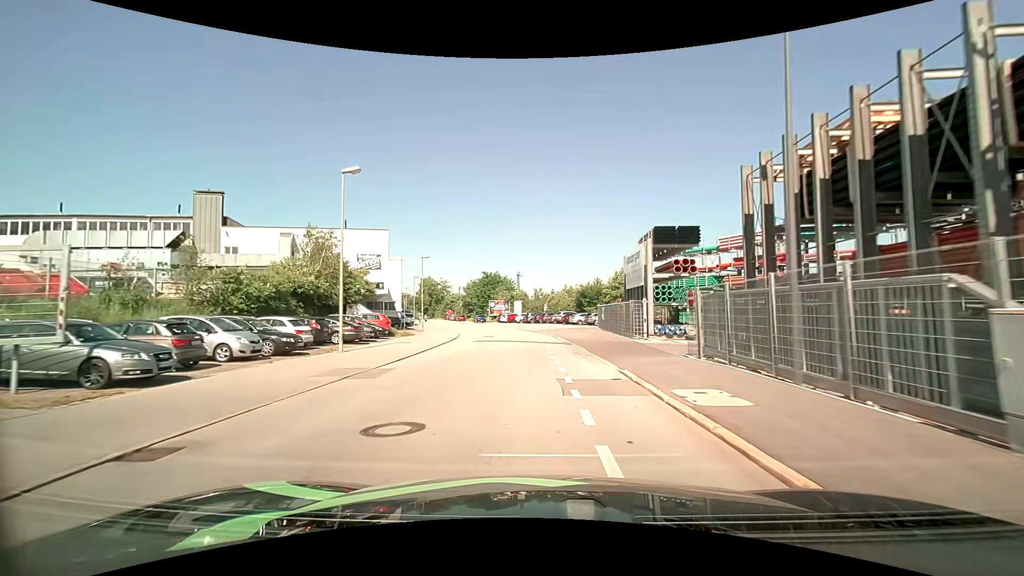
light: Day
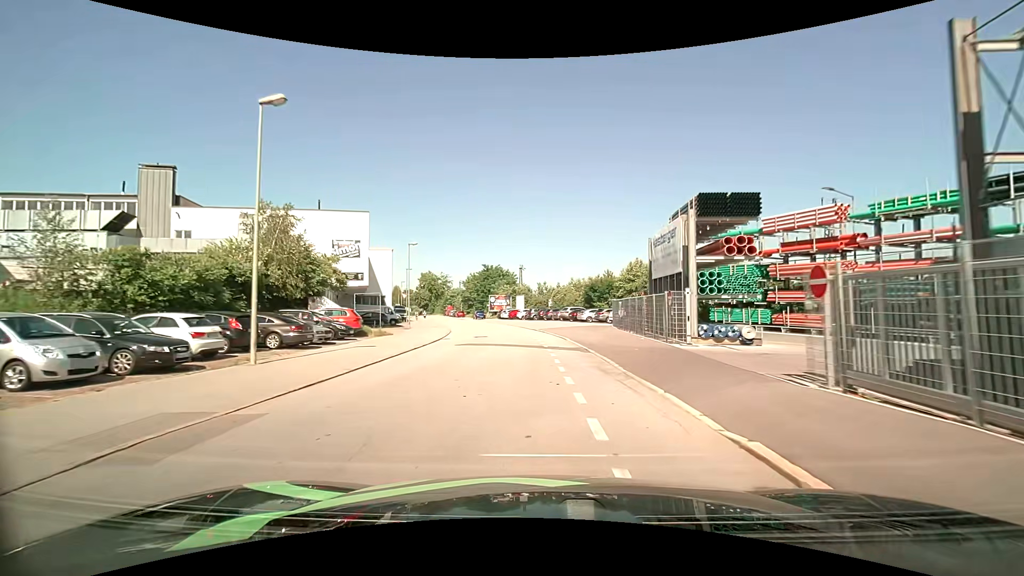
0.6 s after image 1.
(0.0, +6.9) m; 0°
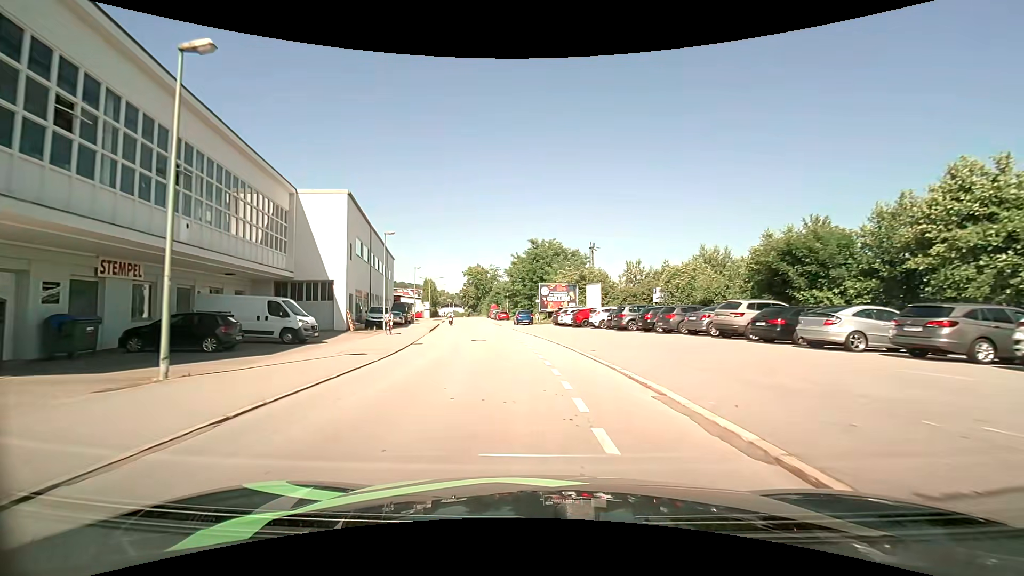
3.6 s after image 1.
(-2.0, +34.7) m; -7°
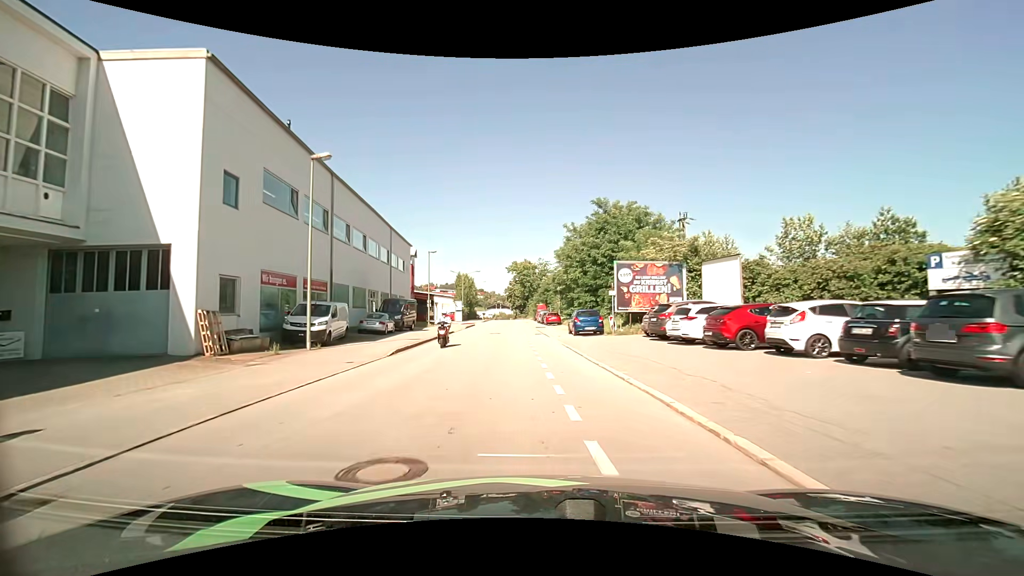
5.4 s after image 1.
(-1.1, +20.8) m; -6°
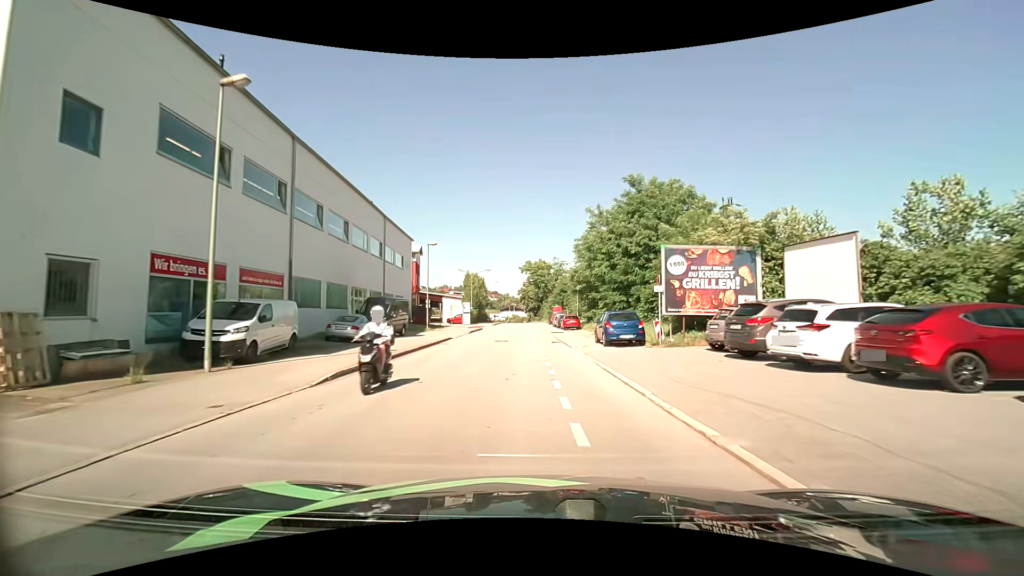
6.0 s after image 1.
(-0.1, +7.1) m; -2°
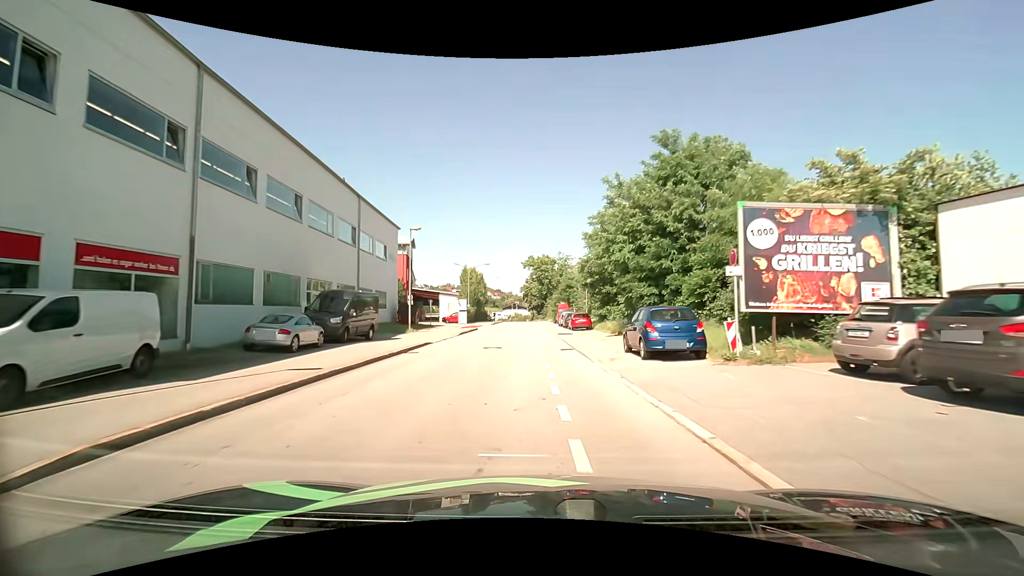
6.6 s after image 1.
(0.0, +7.1) m; 0°
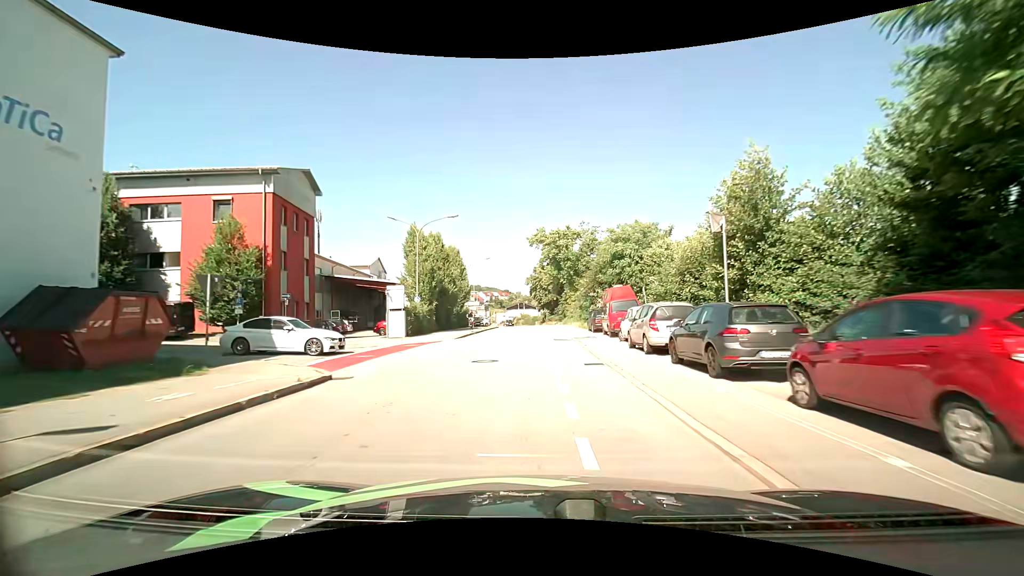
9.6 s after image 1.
(-0.7, +36.6) m; -1°
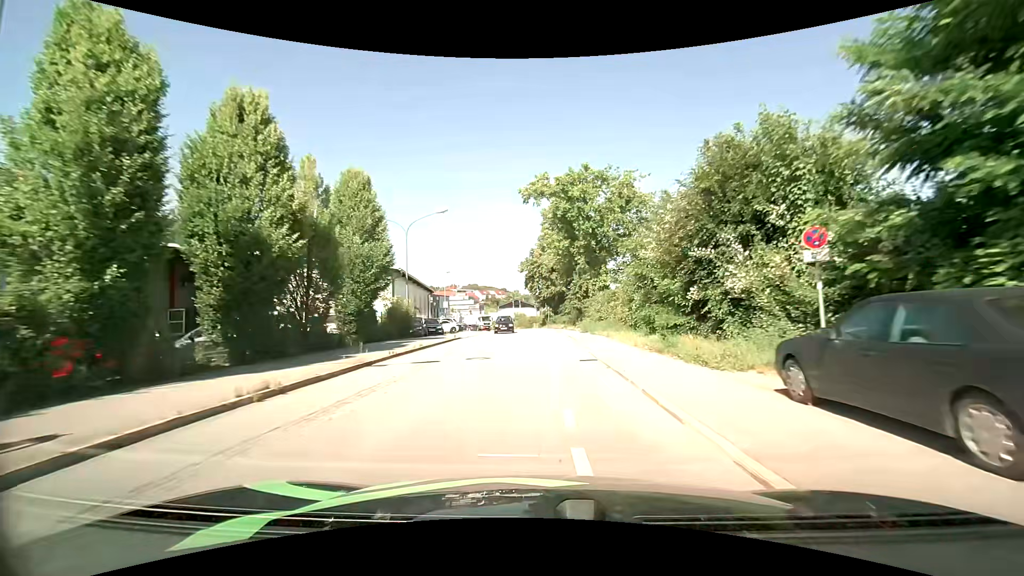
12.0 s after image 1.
(-0.1, +28.9) m; 0°
(0, +10) (0, +20) (0, +30) (0, +40) (-1, +50) (-1, +60) (-2, +70) (-3, +80) (-5, +90) (-8, +99) m
